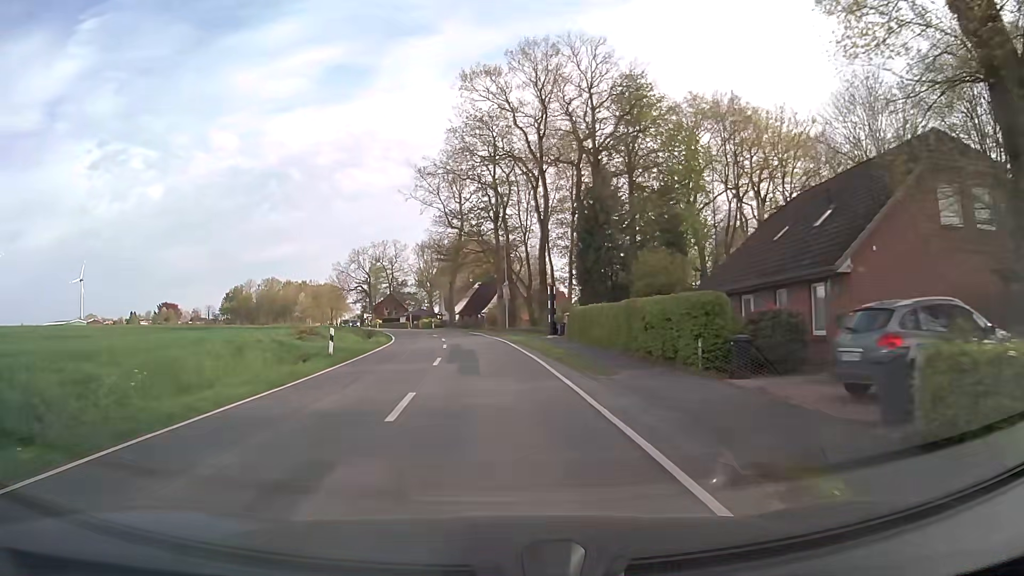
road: secondary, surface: asphalt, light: Day
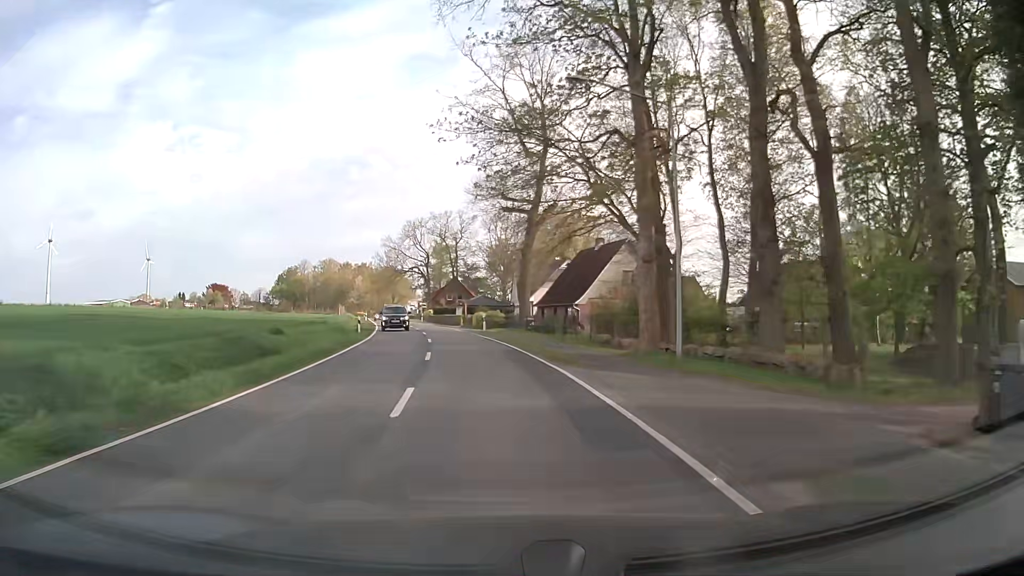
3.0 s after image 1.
(-1.9, +37.7) m; -7°
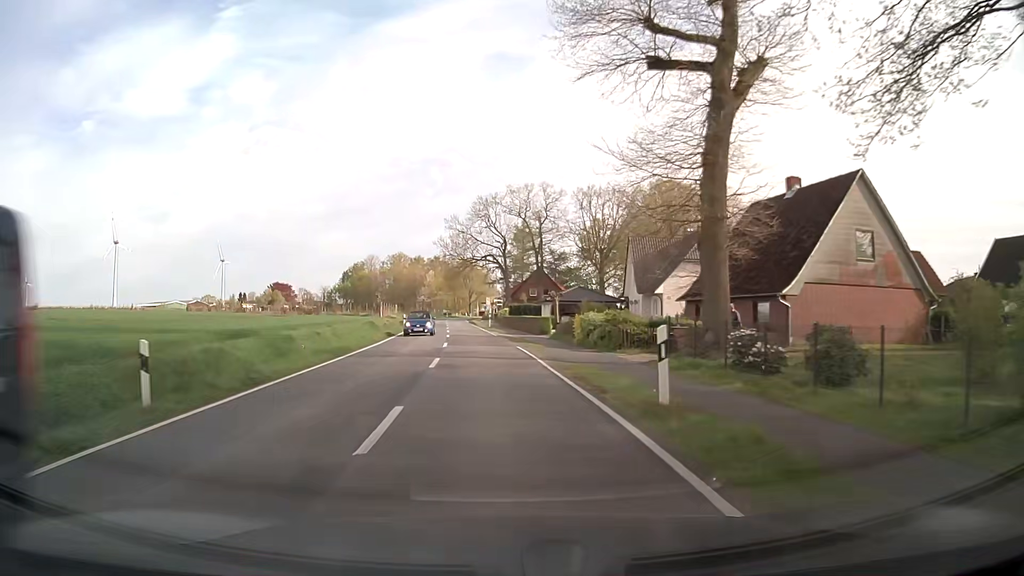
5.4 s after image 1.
(-1.8, +30.4) m; -7°
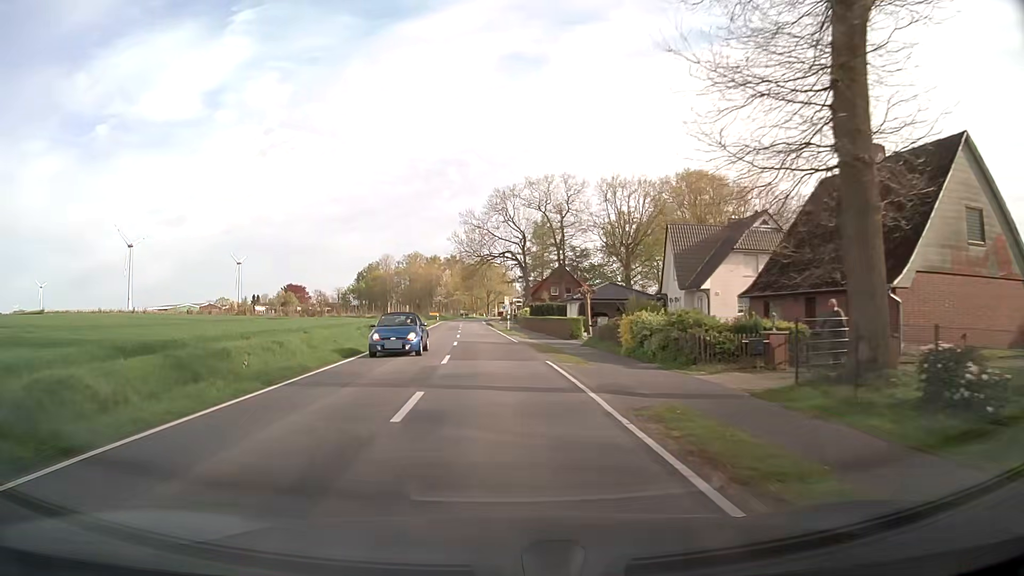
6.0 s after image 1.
(-0.1, +7.7) m; -2°
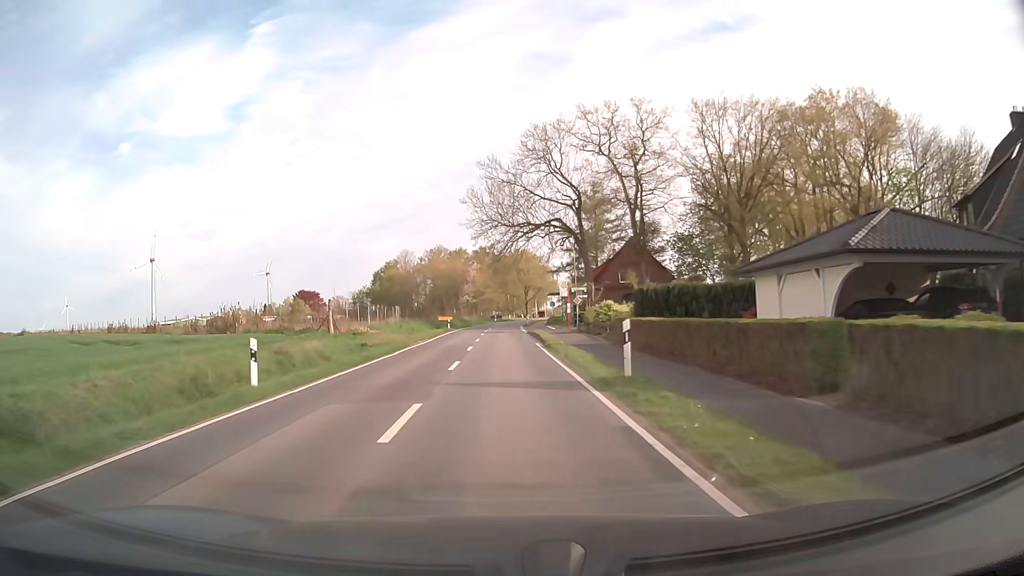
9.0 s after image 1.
(-1.2, +38.4) m; -3°
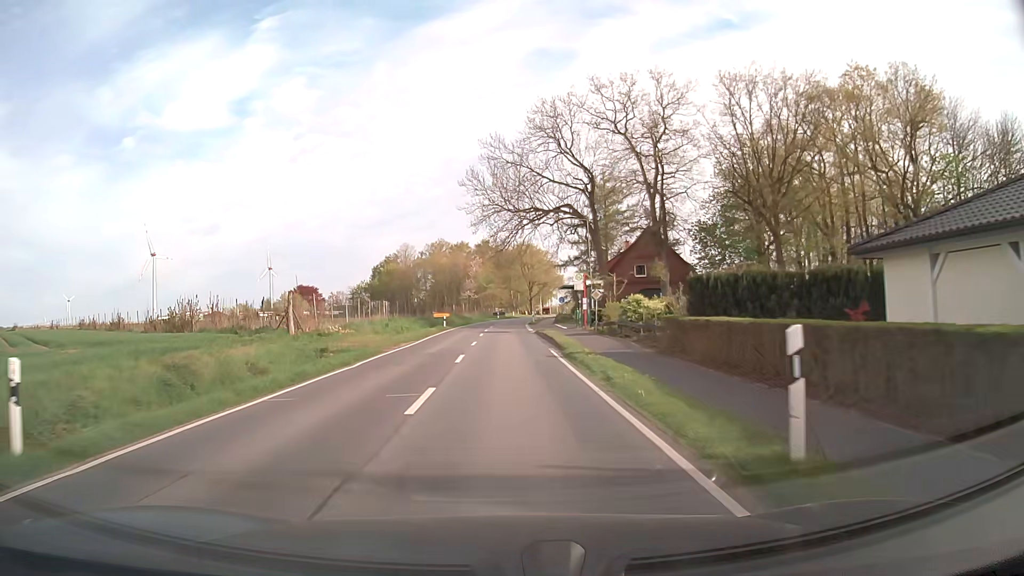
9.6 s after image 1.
(0.0, +7.7) m; 0°
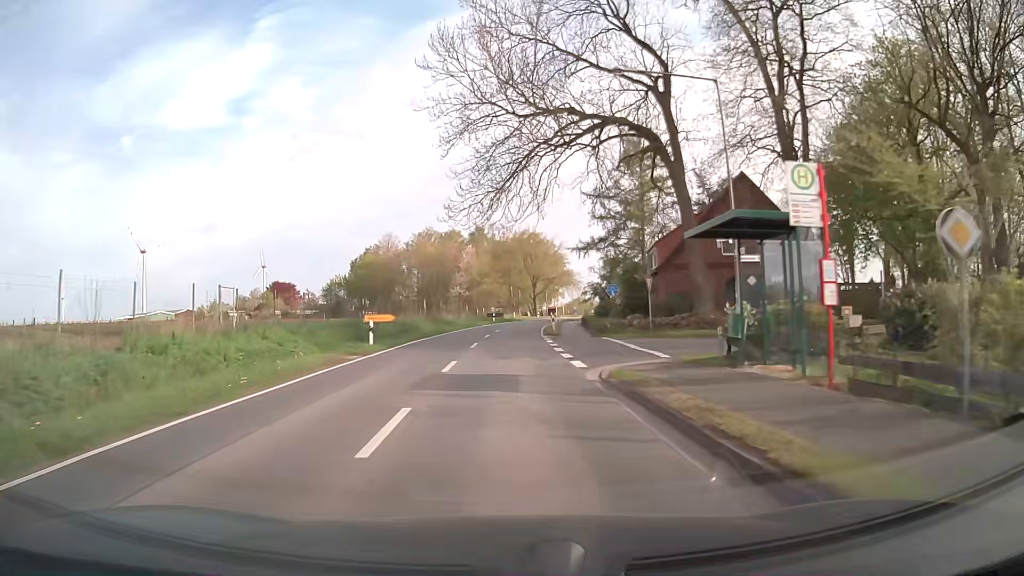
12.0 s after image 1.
(-0.2, +30.7) m; 0°
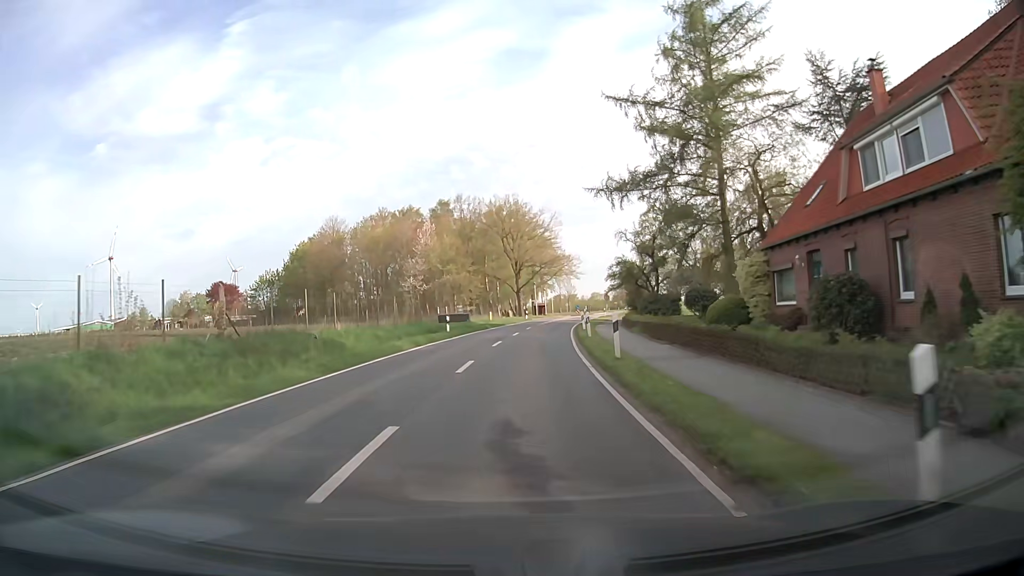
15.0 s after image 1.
(+0.5, +38.2) m; +2°
(0, +10) (0, +20) (+1, +30) (+2, +40) (+3, +50) (+5, +60) (+7, +70) (+9, +79) (+11, +89) (+13, +99) m
